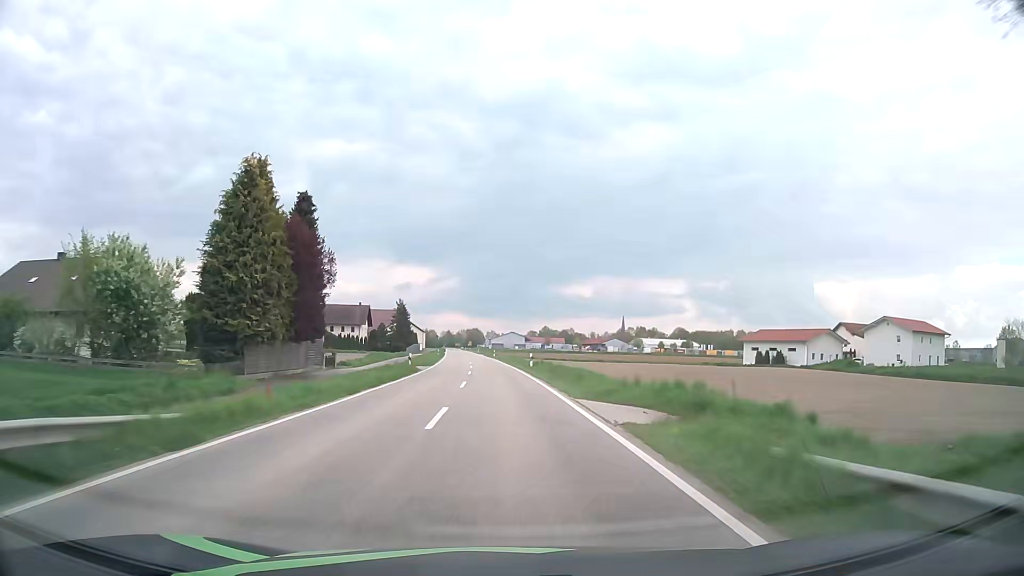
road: tertiary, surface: asphalt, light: Day
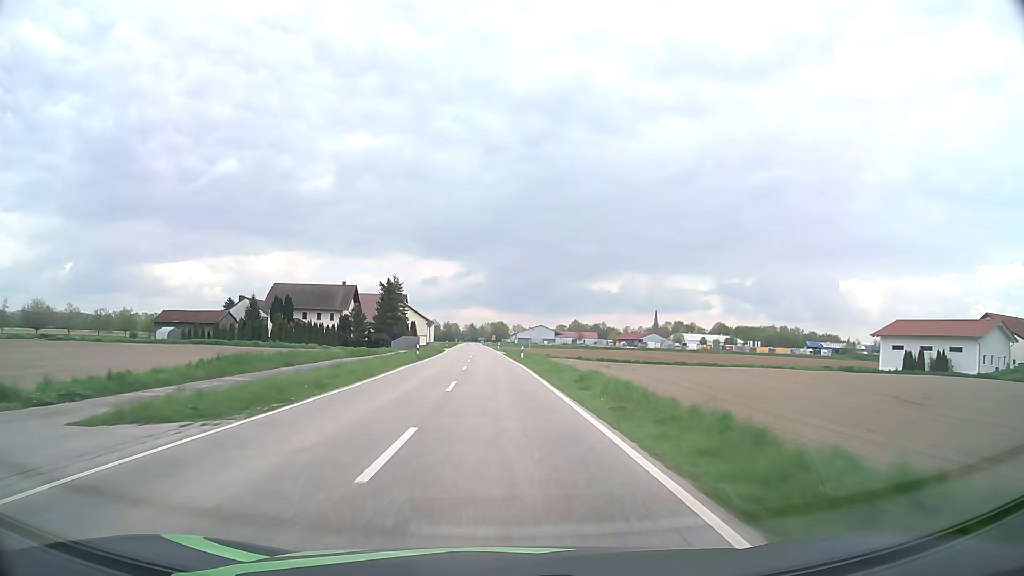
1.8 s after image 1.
(-0.8, +41.3) m; -2°
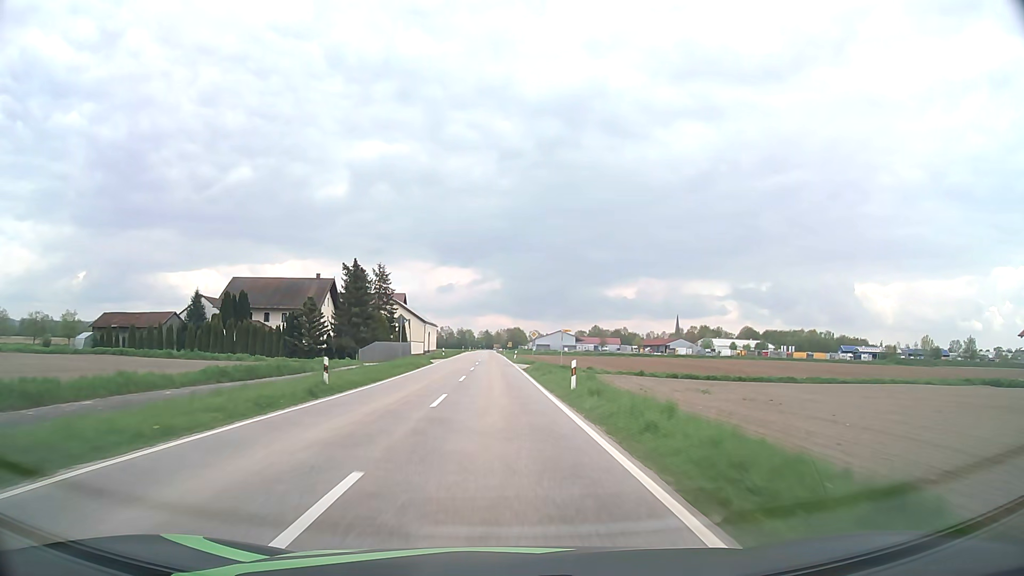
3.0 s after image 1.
(-0.4, +27.6) m; -1°
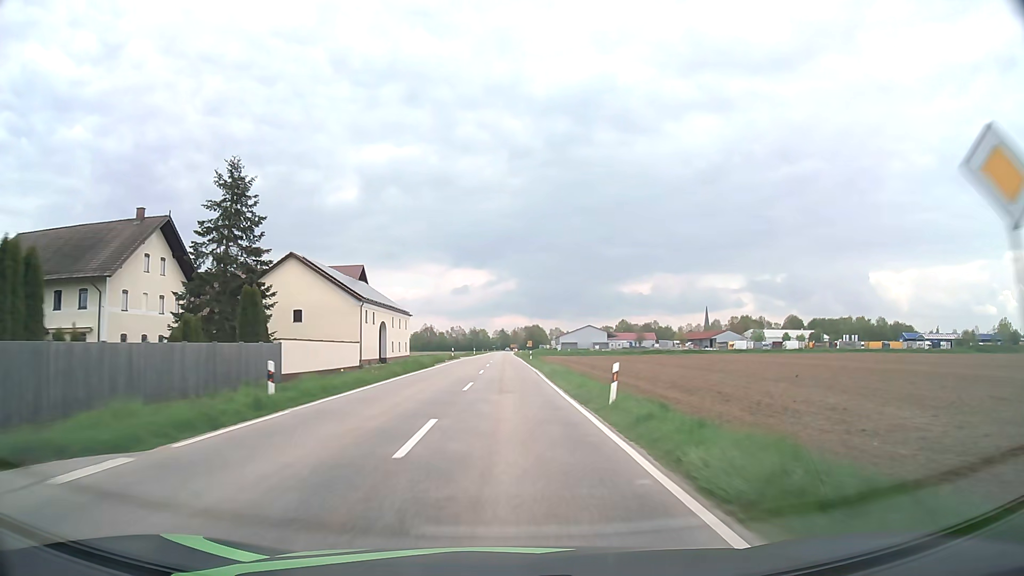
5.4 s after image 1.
(-1.1, +55.5) m; -1°
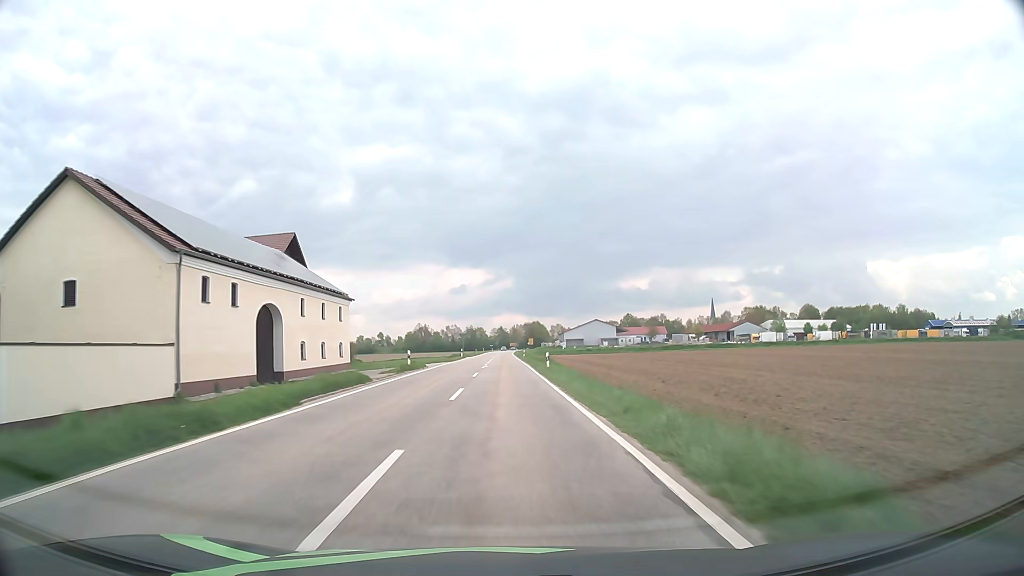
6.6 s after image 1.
(0.0, +27.8) m; 0°
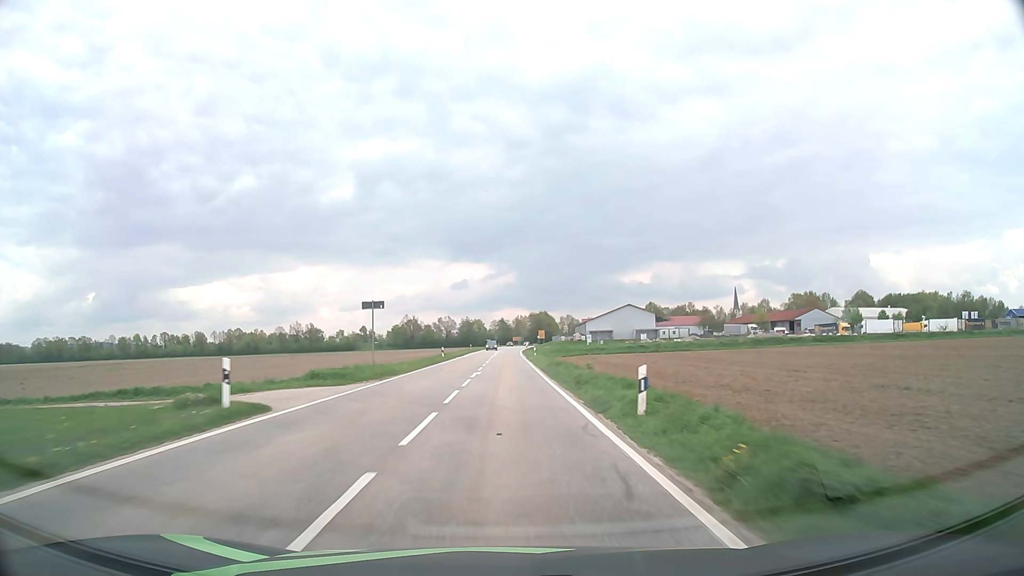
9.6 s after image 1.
(-0.4, +68.0) m; 0°
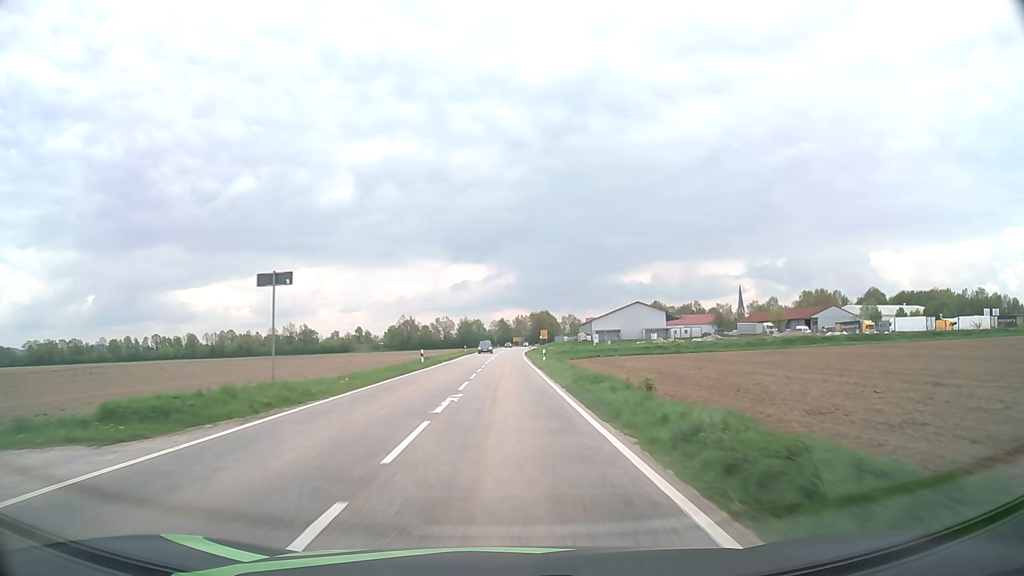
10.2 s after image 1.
(0.0, +13.4) m; 0°
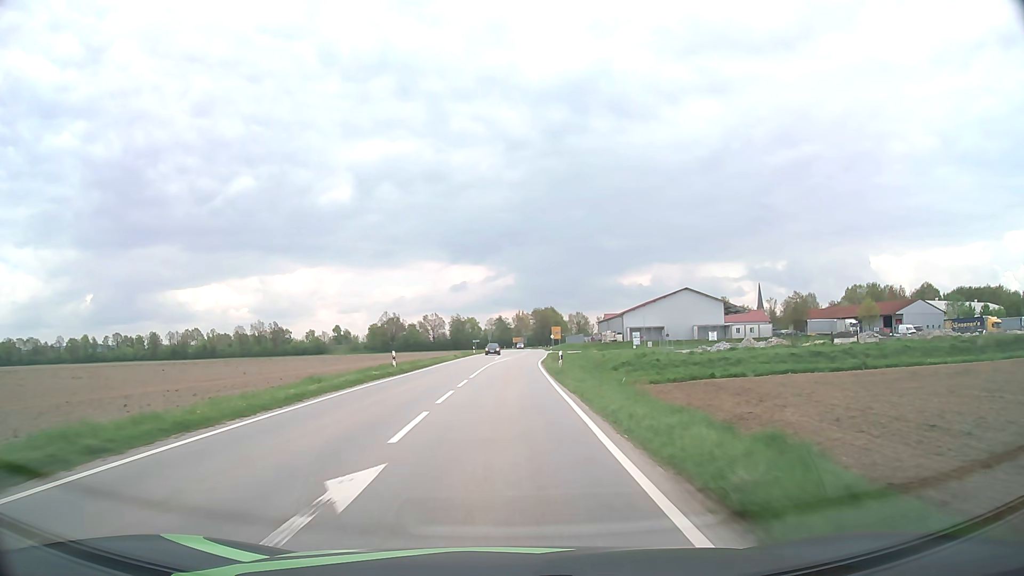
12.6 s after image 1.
(+0.3, +52.7) m; 0°
(0, +10) (0, +20) (0, +30) (0, +40) (+1, +50) (+1, +60) (+2, +70) (+3, +80) (+3, +90) (+4, +100) m
